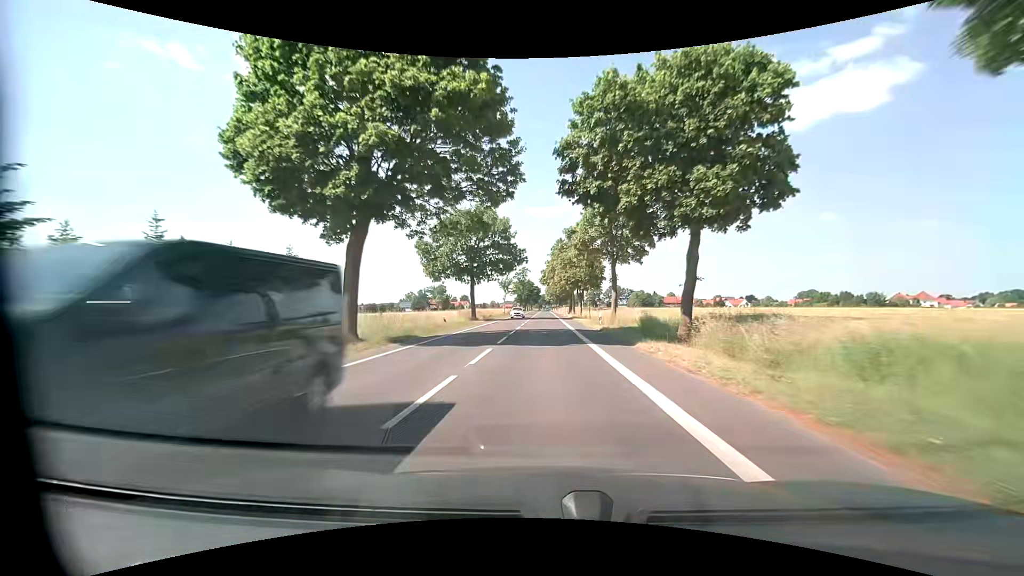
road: tertiary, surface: asphalt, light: Day
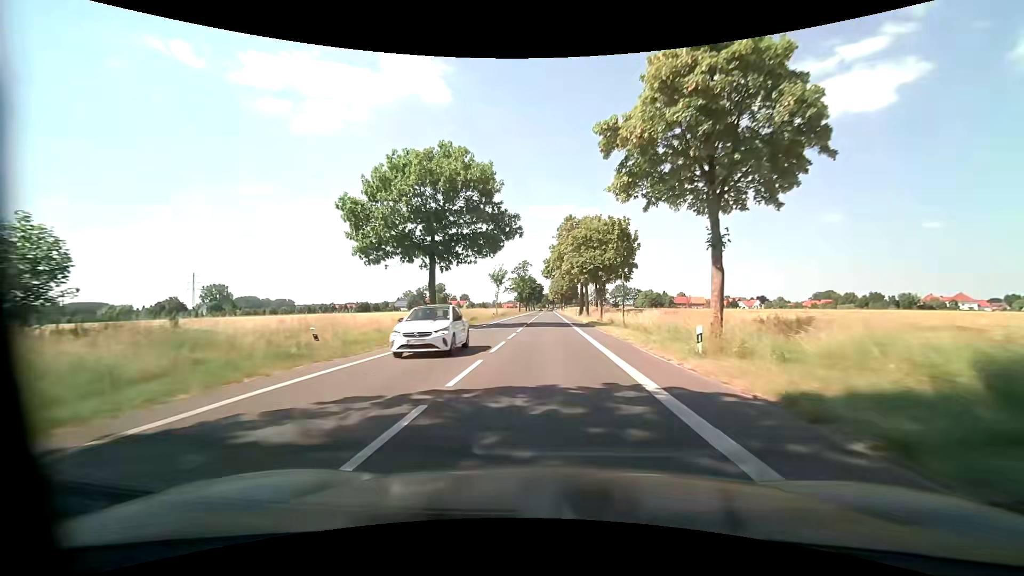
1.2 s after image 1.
(0.0, +22.2) m; 0°
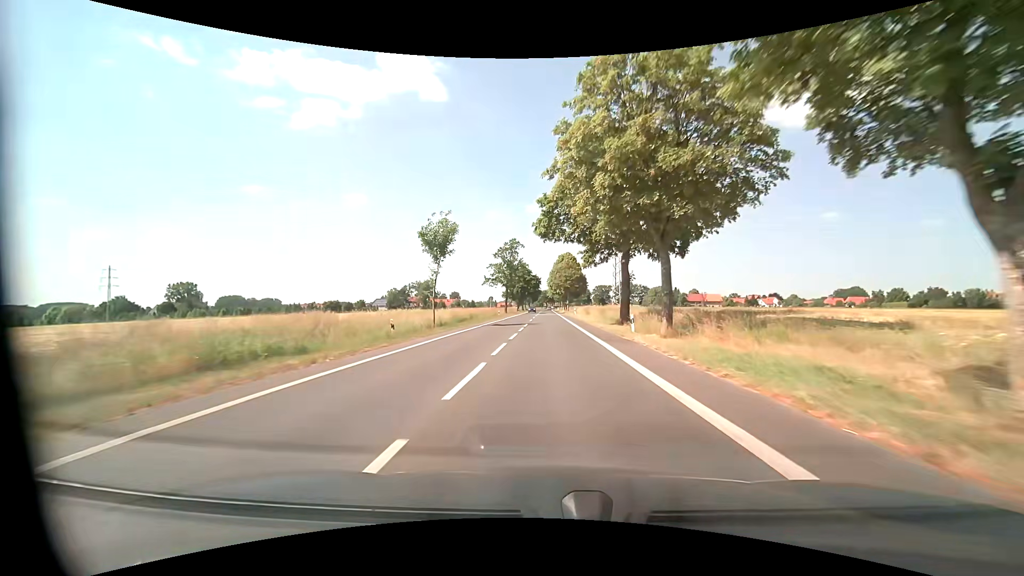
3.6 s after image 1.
(+0.1, +44.3) m; 0°
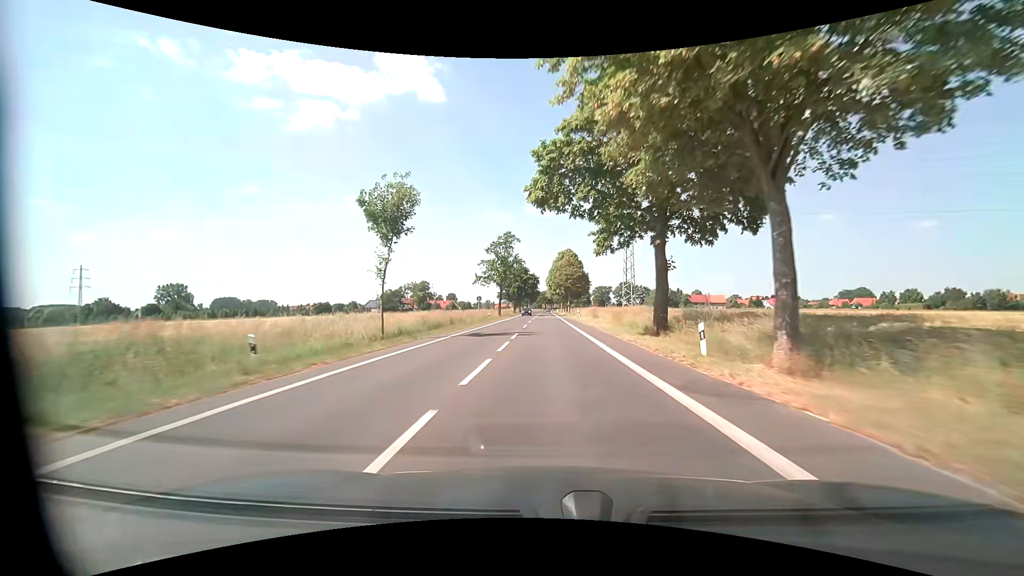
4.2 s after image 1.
(0.0, +11.1) m; 0°
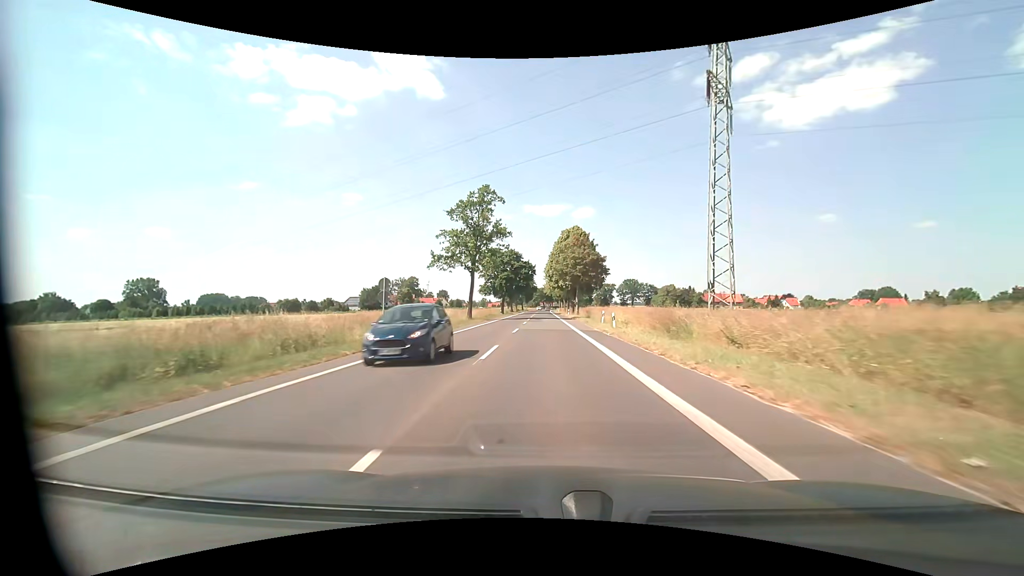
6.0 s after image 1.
(+0.2, +33.3) m; +1°
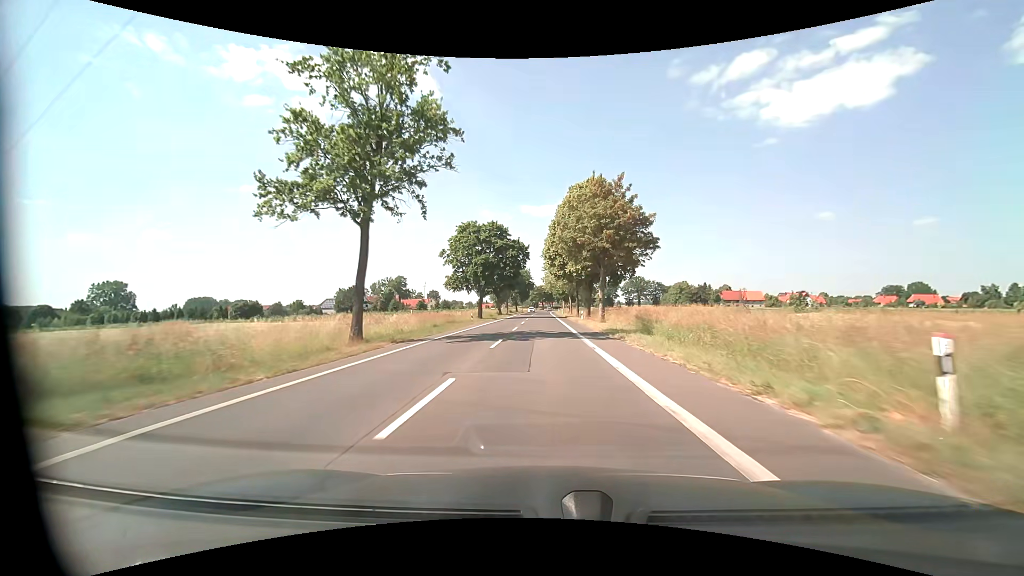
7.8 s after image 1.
(-0.1, +33.3) m; 0°
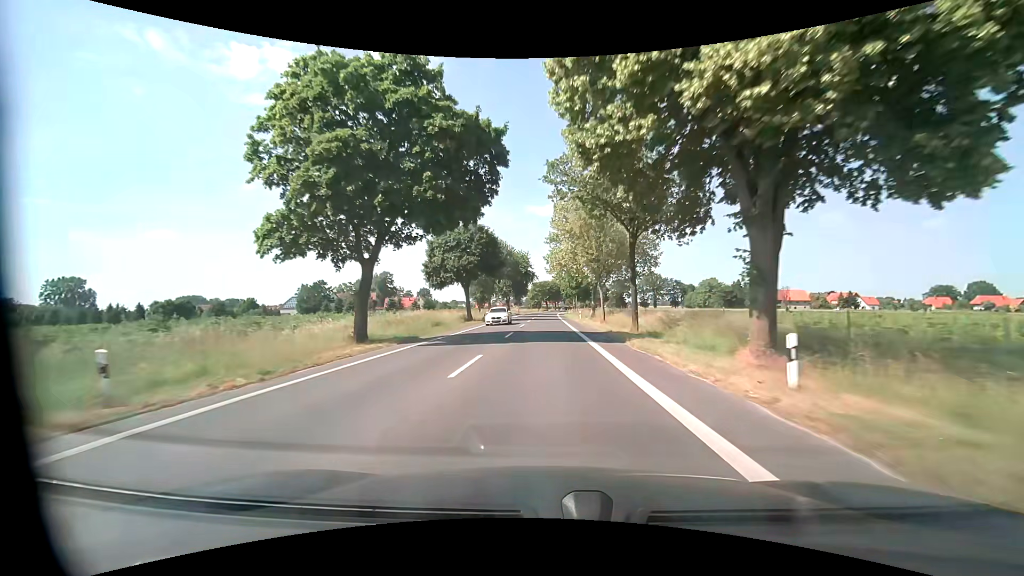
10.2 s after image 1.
(-0.4, +44.4) m; -1°
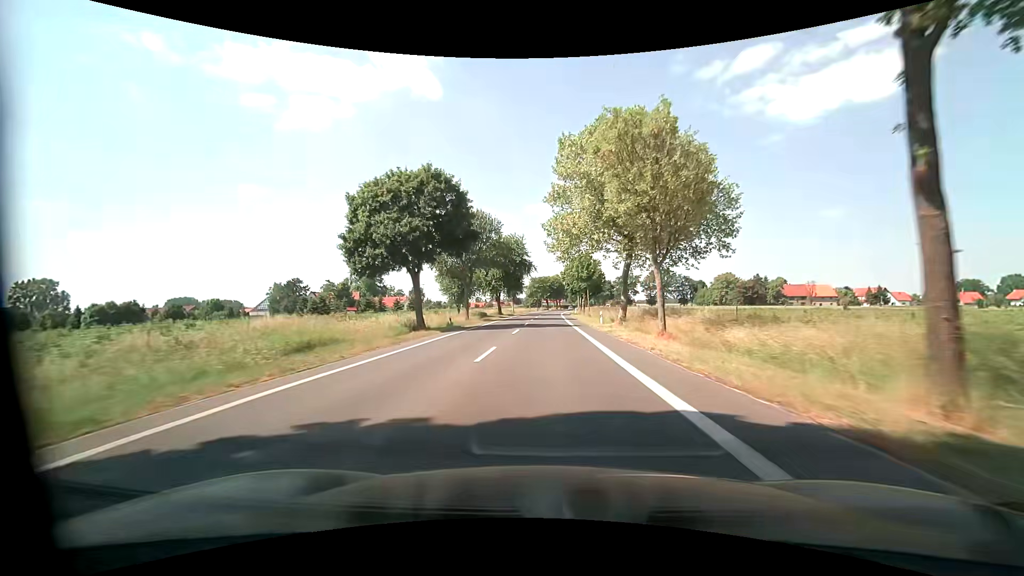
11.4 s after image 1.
(0.0, +22.2) m; 0°
(0, +10) (0, +20) (0, +30) (0, +40) (0, +50) (0, +60) (+1, +70) (+1, +80) (+1, +90) (+1, +100) m
